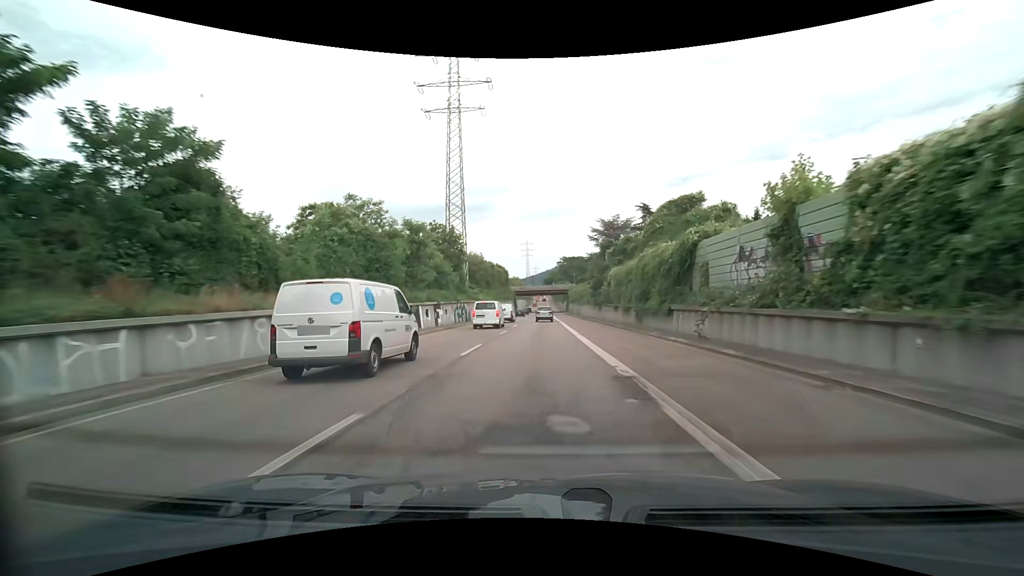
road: trunk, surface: asphalt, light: Day
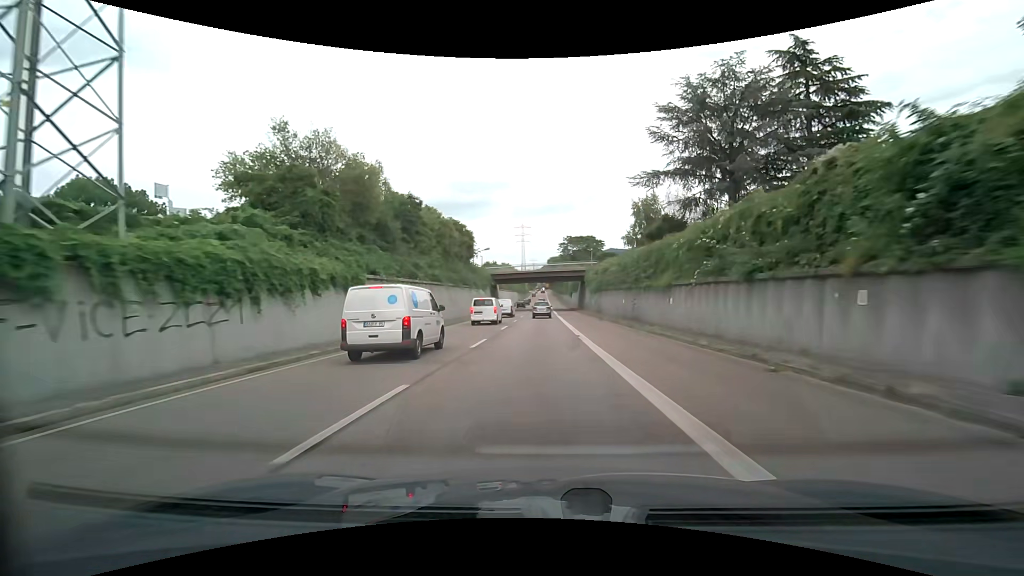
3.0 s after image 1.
(+0.1, +57.7) m; 0°
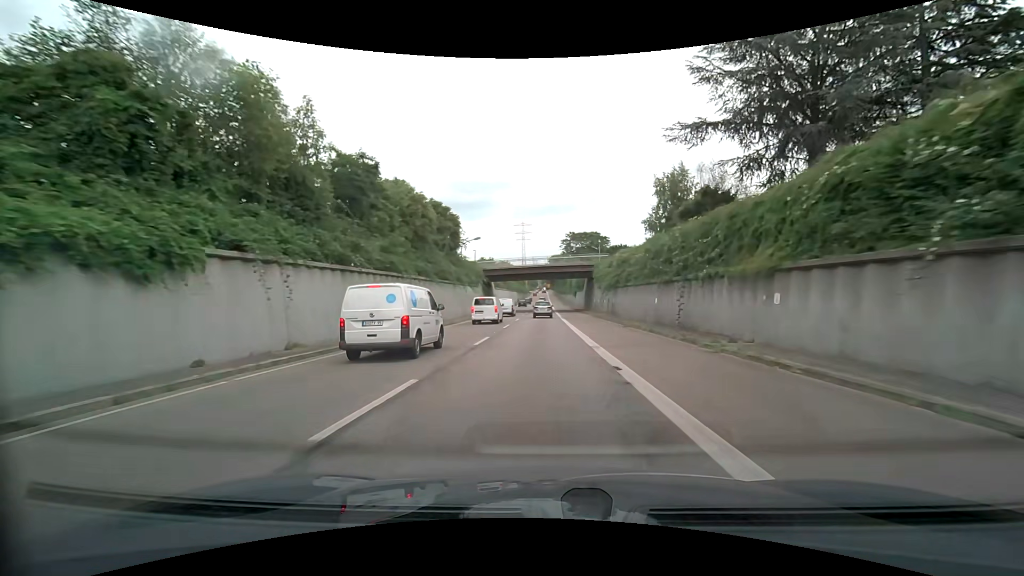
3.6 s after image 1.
(0.0, +11.3) m; 0°
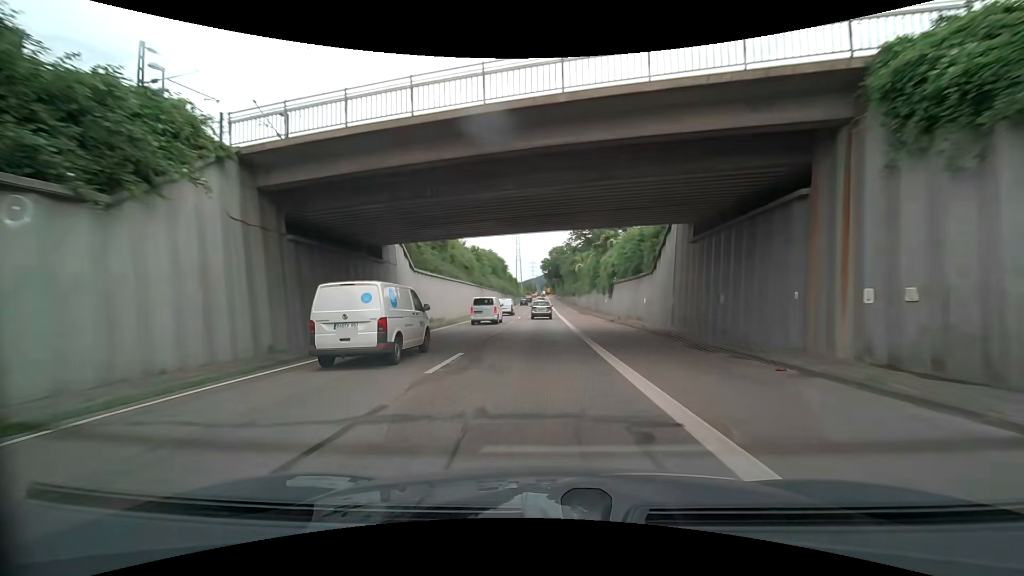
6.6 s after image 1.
(-0.3, +55.2) m; 0°
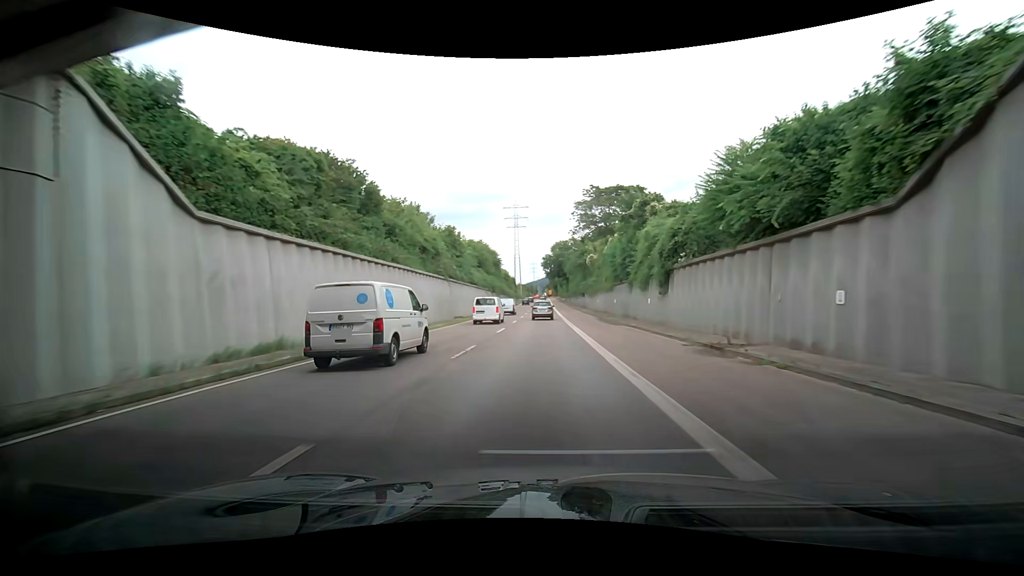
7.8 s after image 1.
(0.0, +21.1) m; -1°
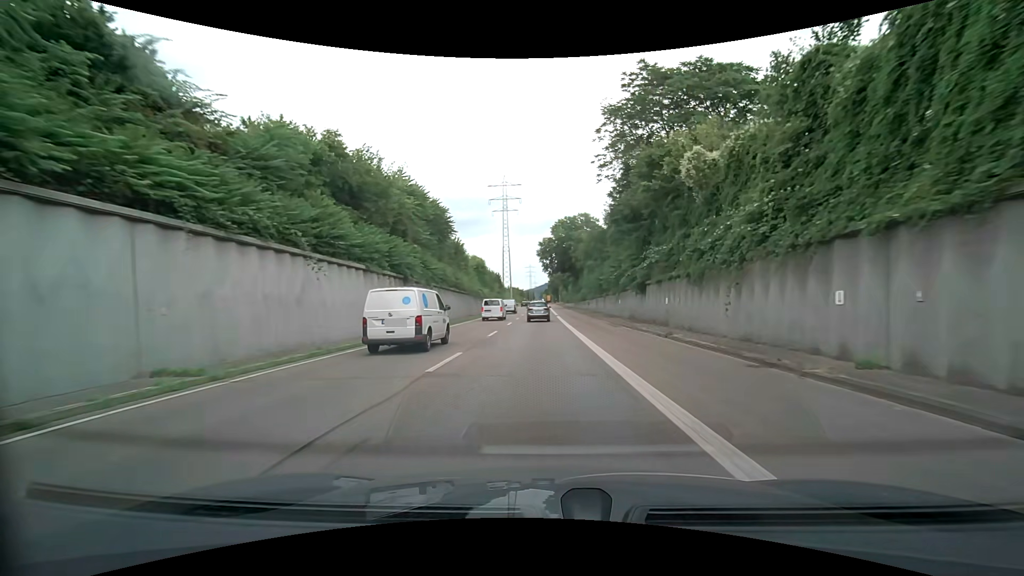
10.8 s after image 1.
(+0.4, +50.4) m; +1°
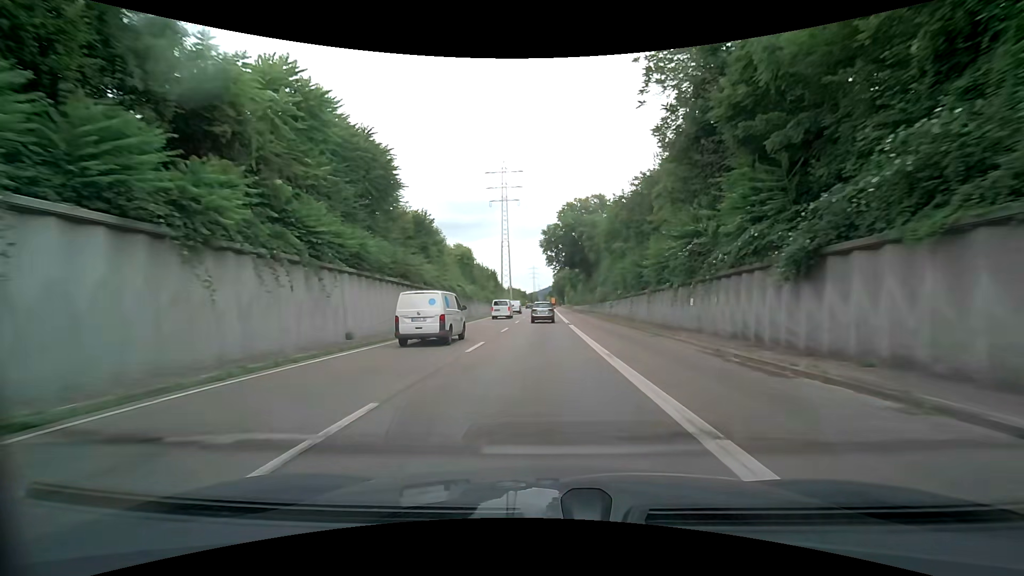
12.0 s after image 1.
(0.0, +19.5) m; 0°
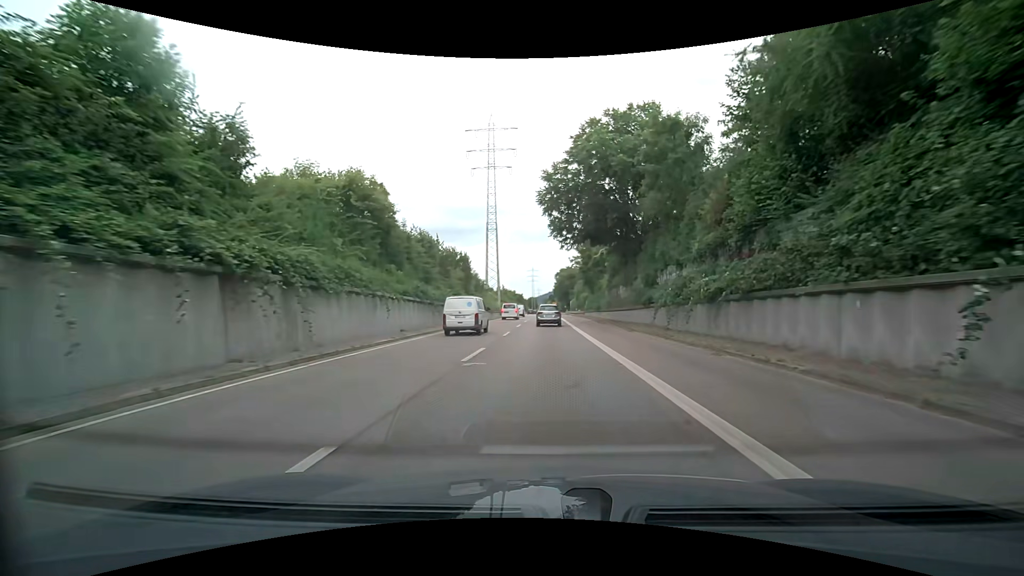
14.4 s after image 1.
(-0.4, +38.4) m; 0°
(0, +10) (0, +20) (0, +30) (0, +40) (0, +50) (0, +60) (0, +70) (0, +80) (0, +90) (+1, +100) m
